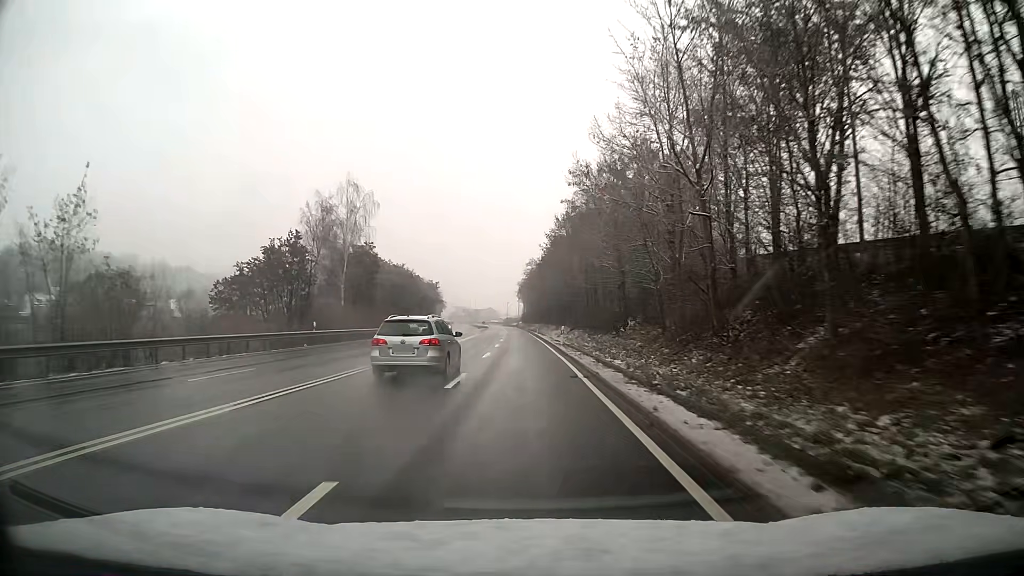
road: primary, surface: asphalt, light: Day
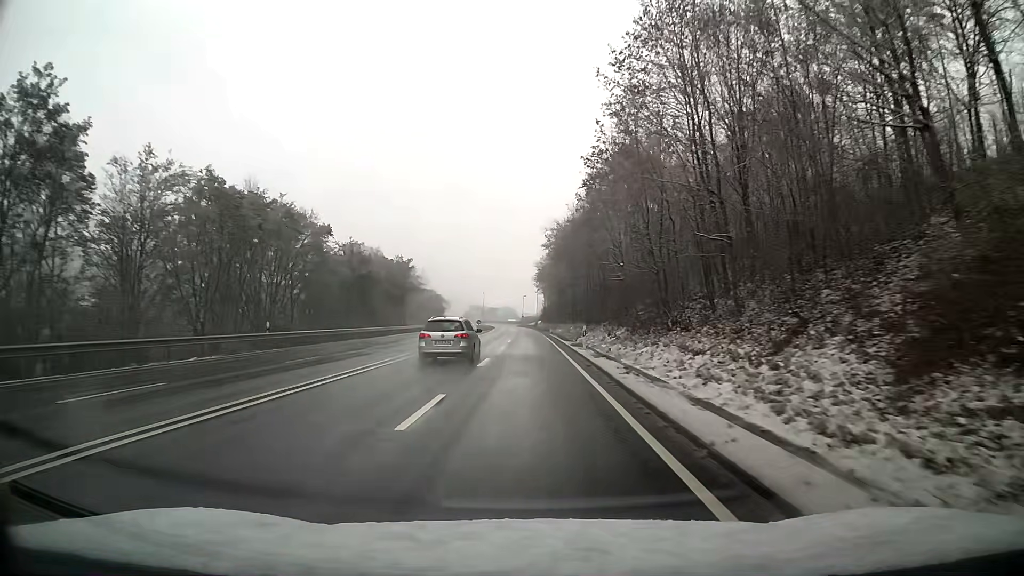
(-0.9, +53.6) m; -2°
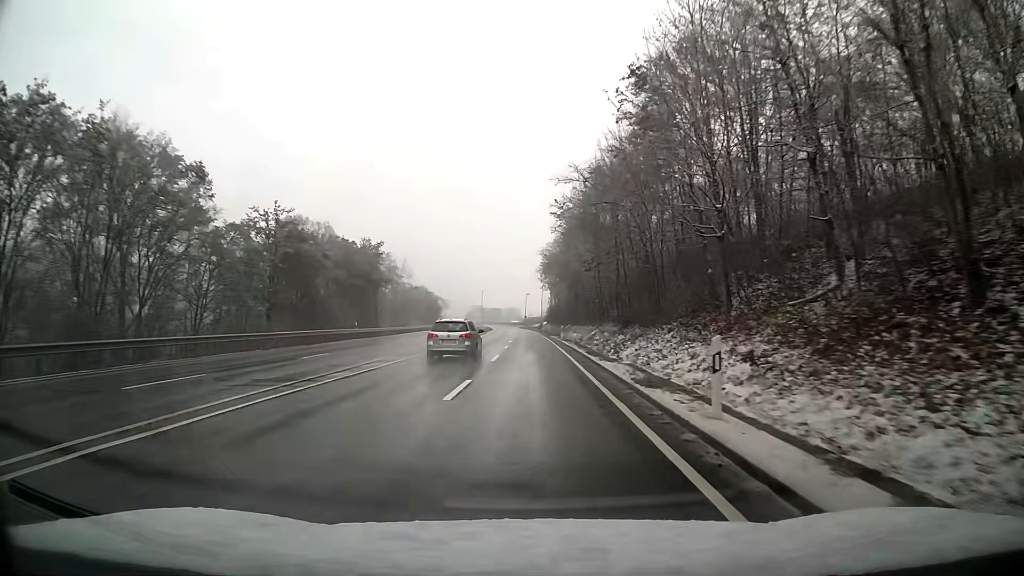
(-0.1, +21.5) m; 0°
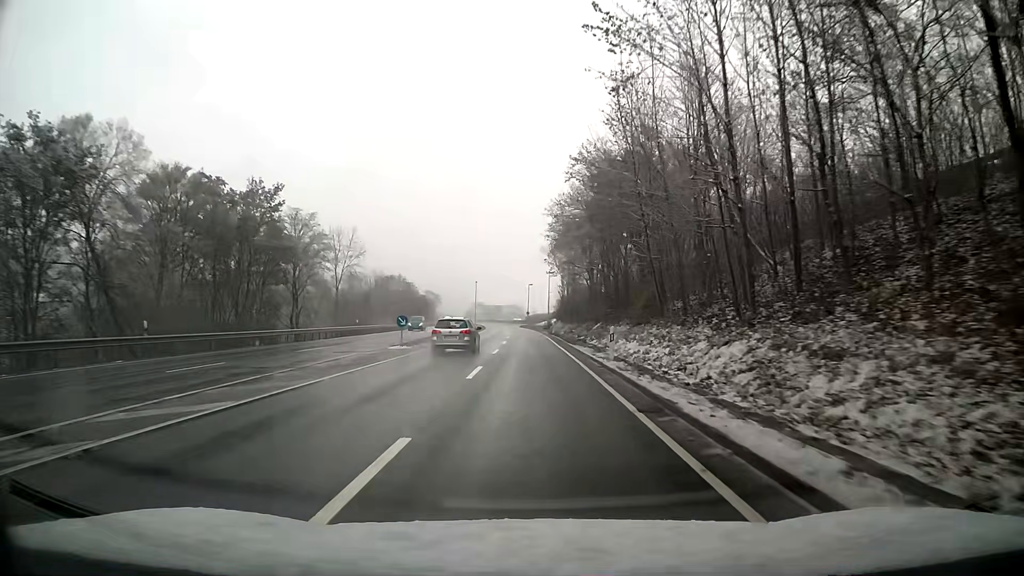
(-0.1, +32.2) m; -1°
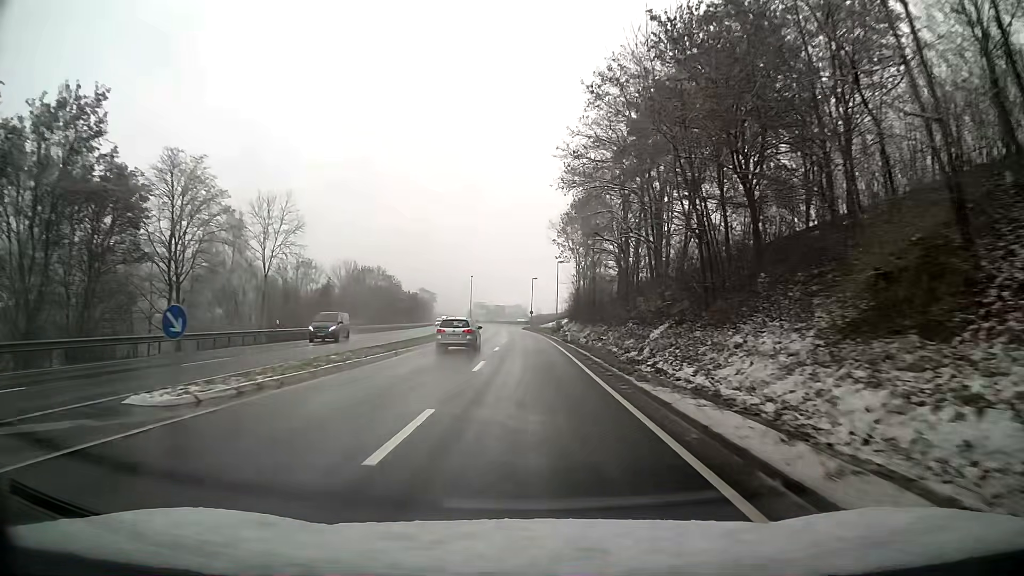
(0.0, +21.5) m; 0°
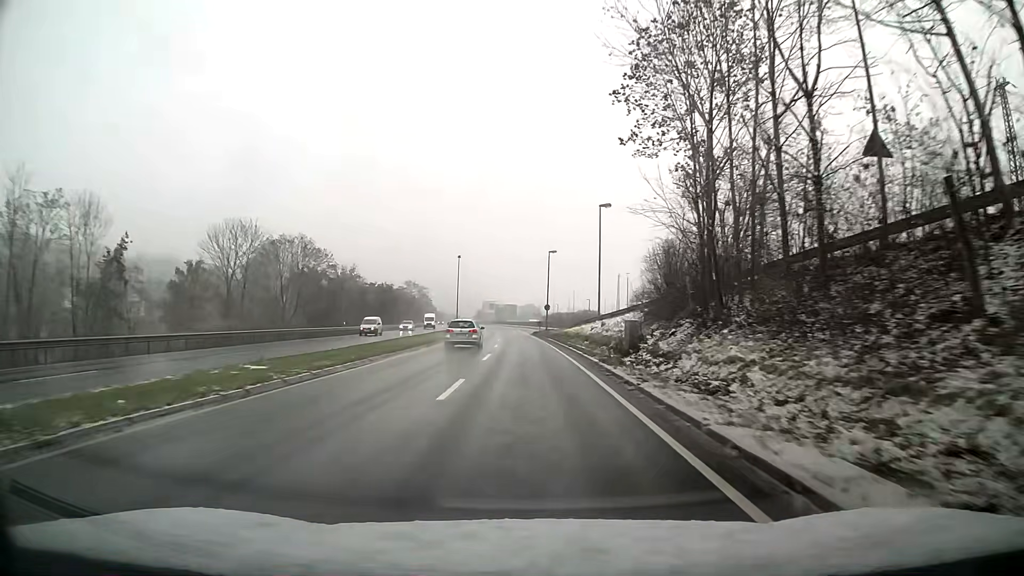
(-0.6, +42.9) m; -1°
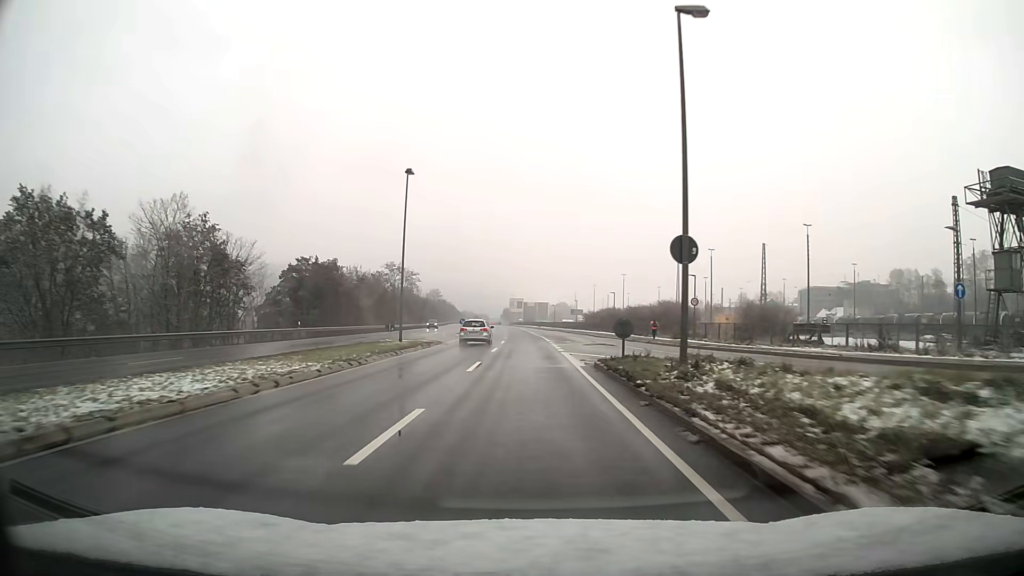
(-1.0, +53.7) m; -3°
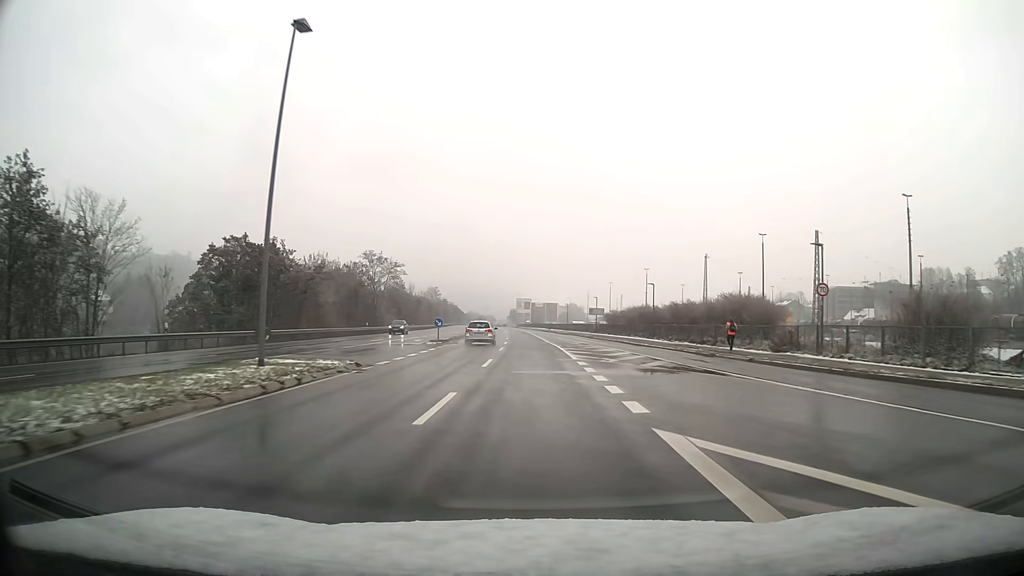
(-0.1, +21.5) m; 0°
